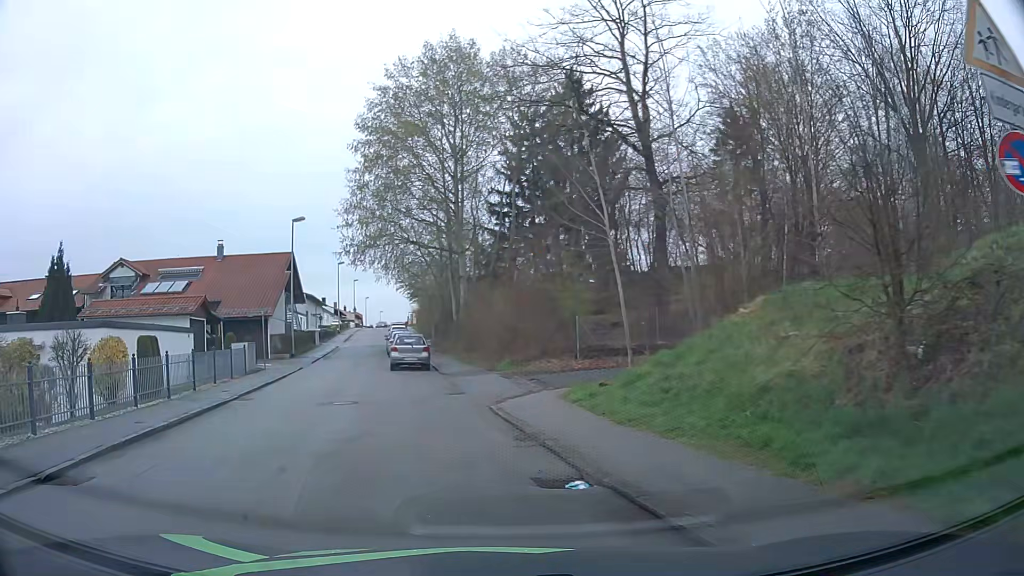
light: Day
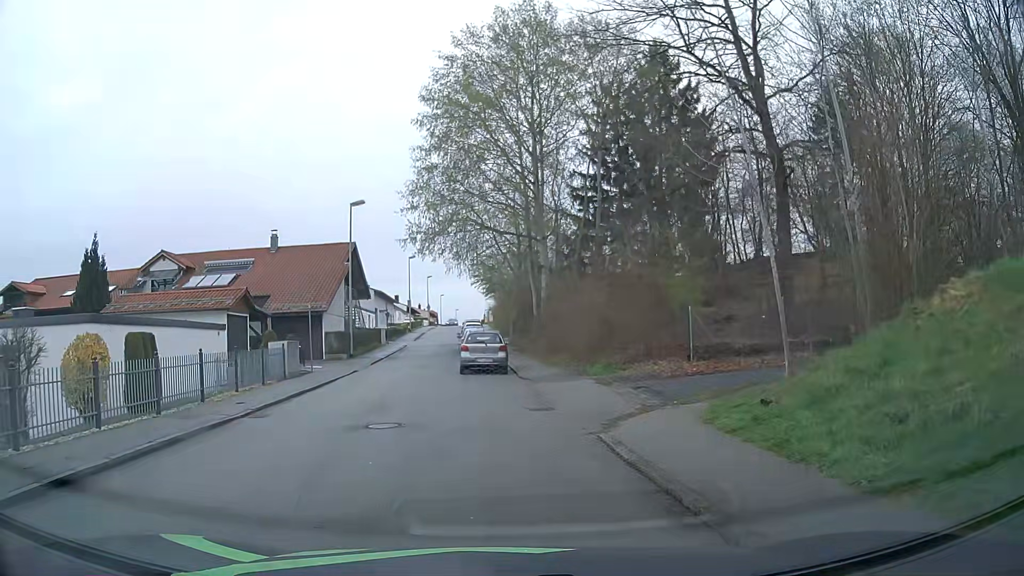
(-0.3, +4.5) m; -7°
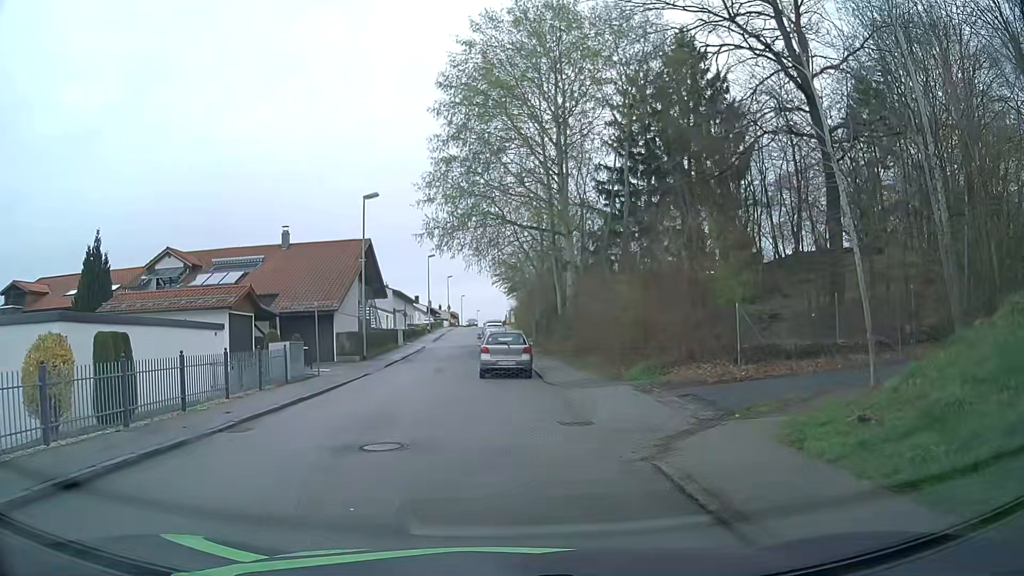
(0.0, +2.1) m; -3°
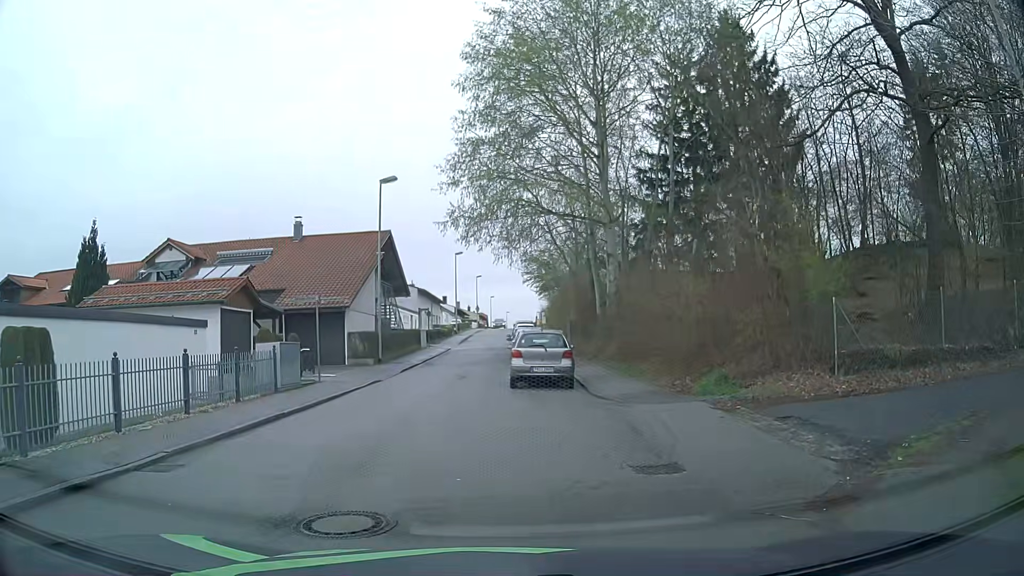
(0.0, +3.6) m; -2°
